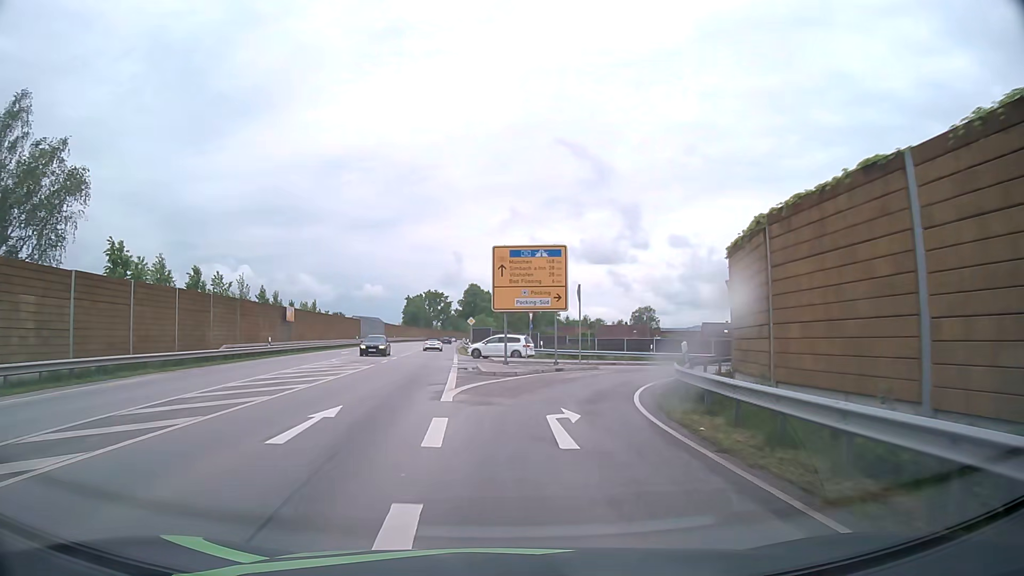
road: primary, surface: asphalt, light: Day
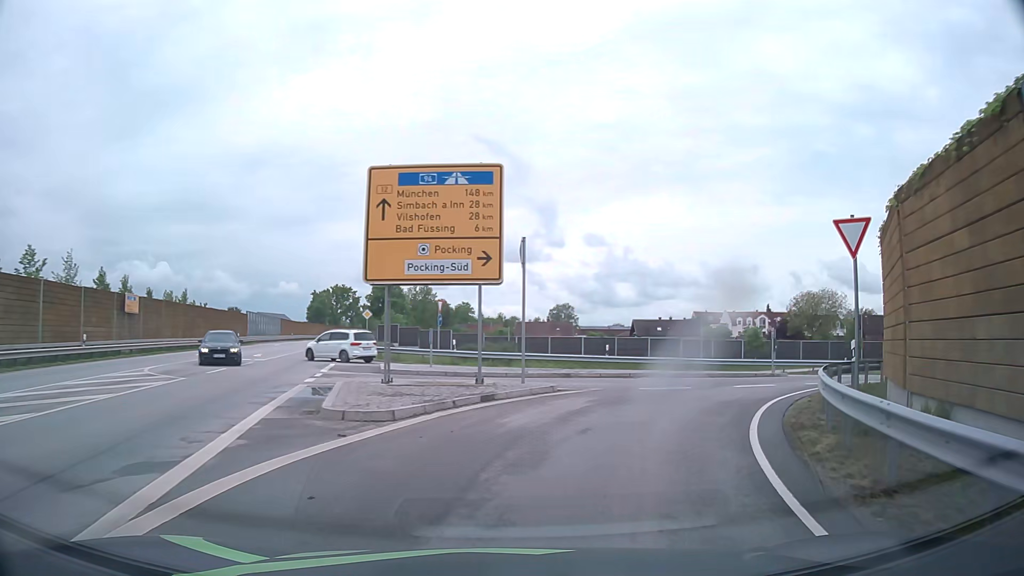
(+0.5, +13.0) m; +6°
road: unclassified
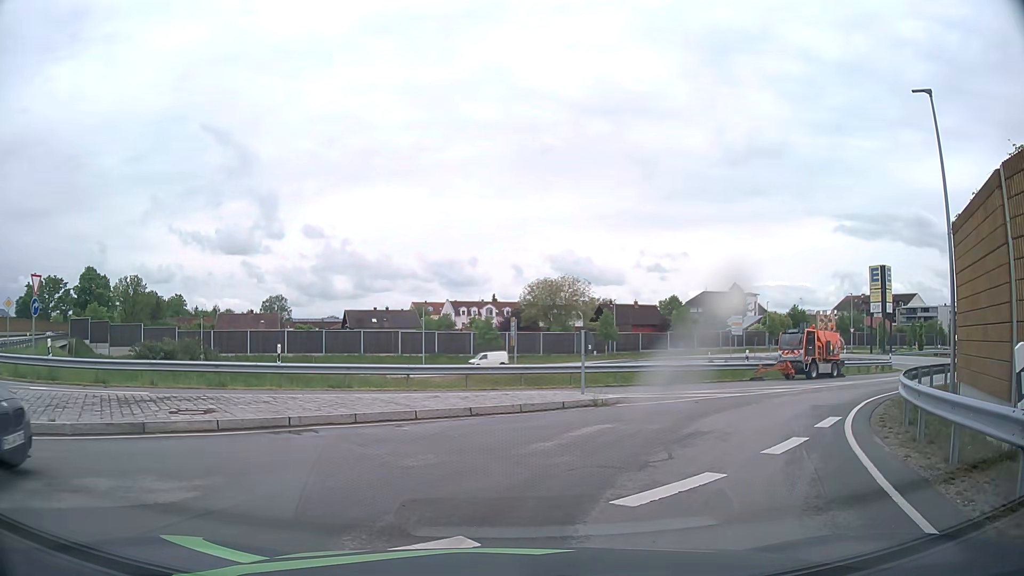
(+2.6, +13.1) m; +25°
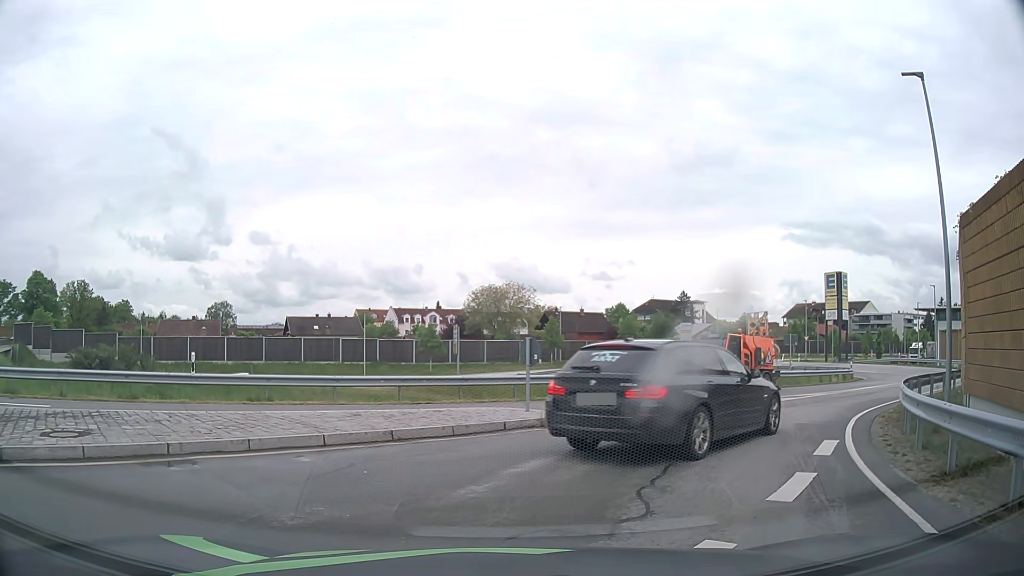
(+0.1, +2.1) m; +5°
(+2, +10) (+7, +18) (+14, +25) (+22, +32) (+28, +39) (+34, +48) (+37, +57) (+38, +67) (+36, +77) (+35, +87) m
